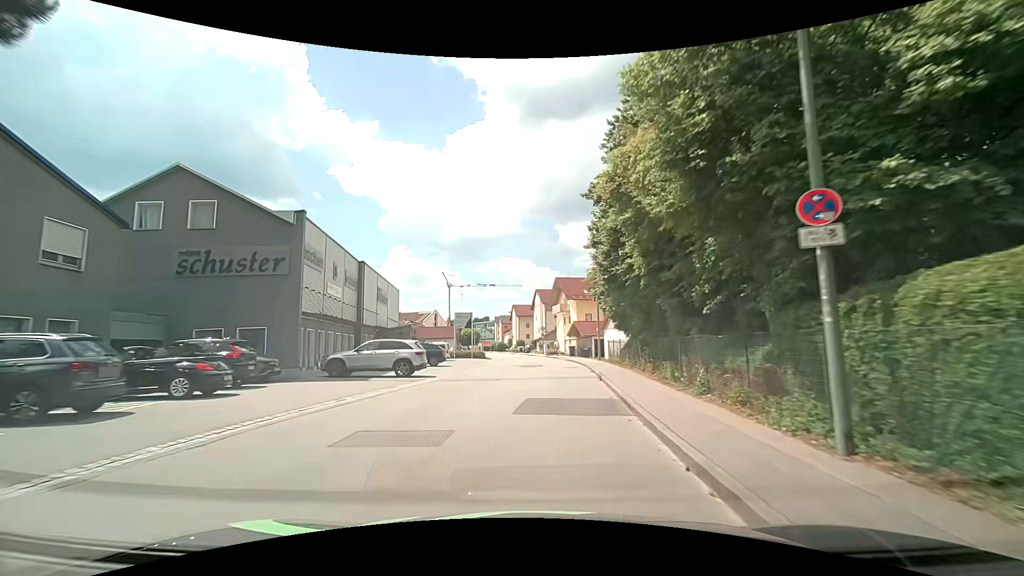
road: unclassified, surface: asphalt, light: Day
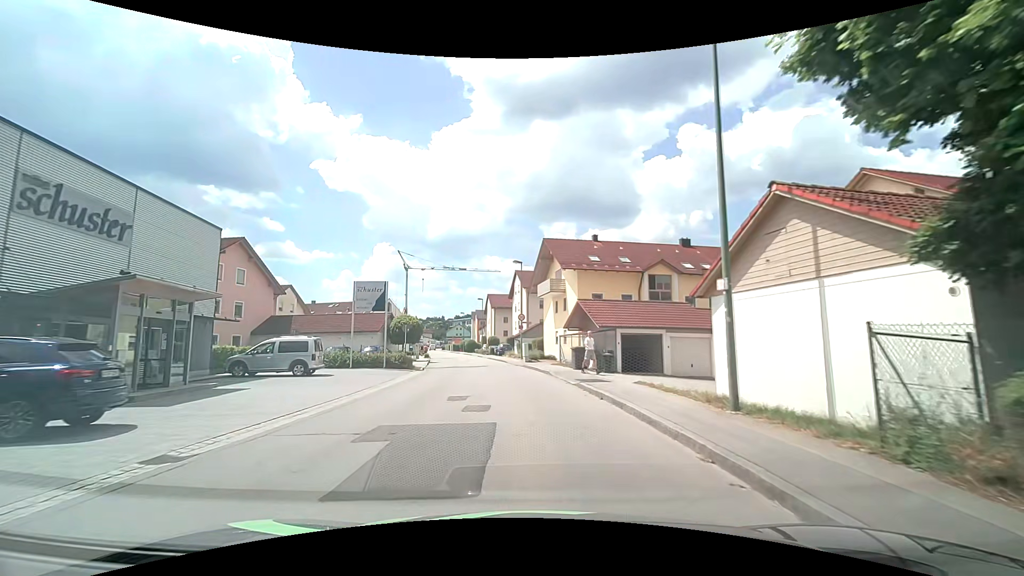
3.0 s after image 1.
(+0.9, +26.4) m; +2°
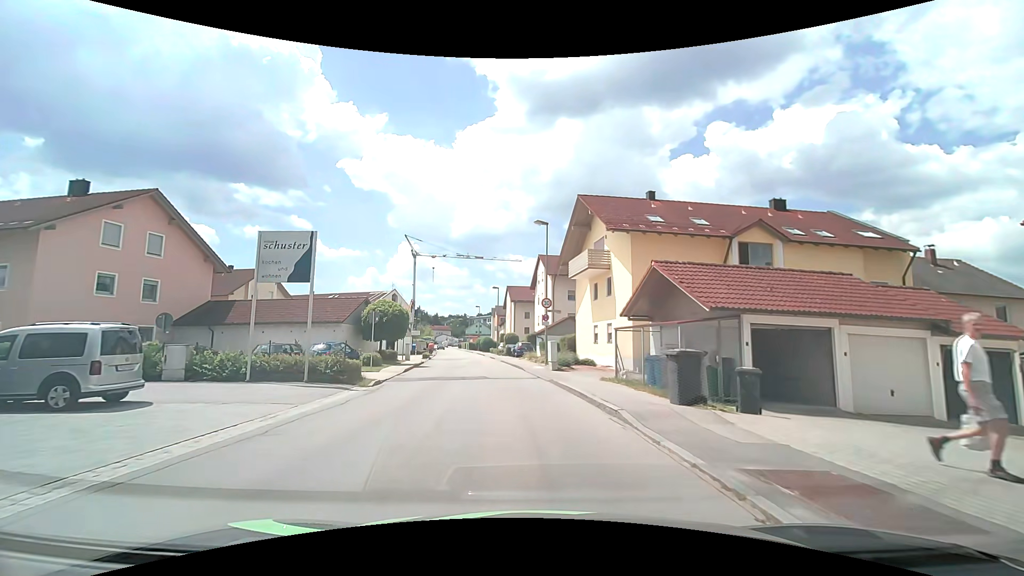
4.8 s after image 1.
(-0.4, +13.1) m; -3°
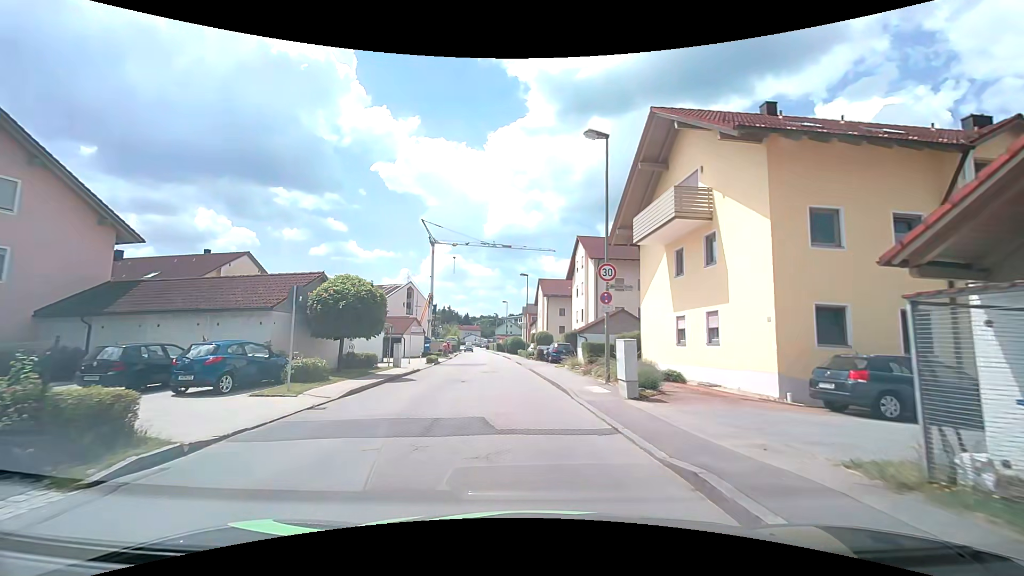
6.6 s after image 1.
(-0.5, +12.0) m; -4°
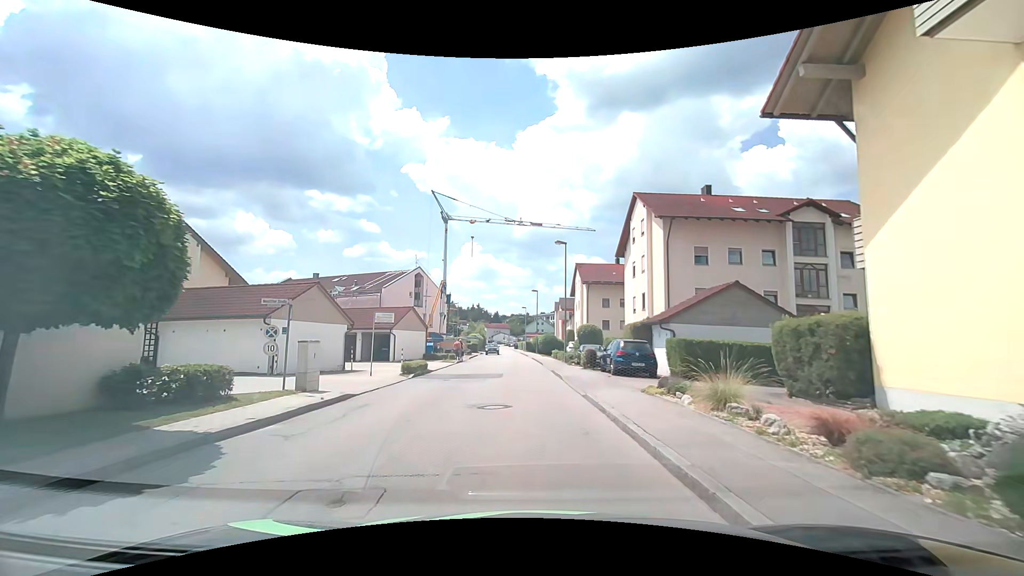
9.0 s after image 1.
(-0.6, +14.8) m; -4°
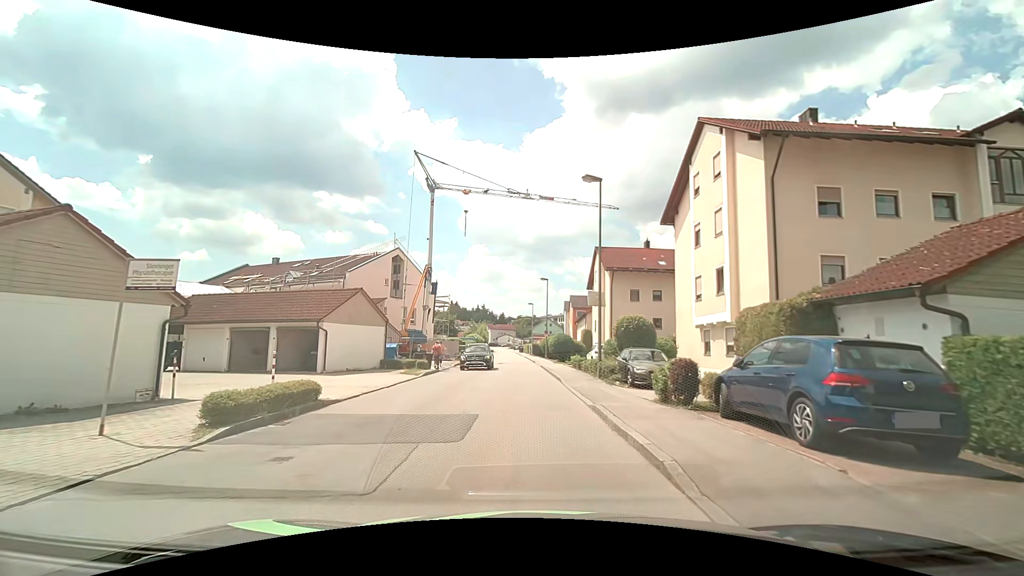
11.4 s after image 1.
(-0.1, +13.4) m; +1°
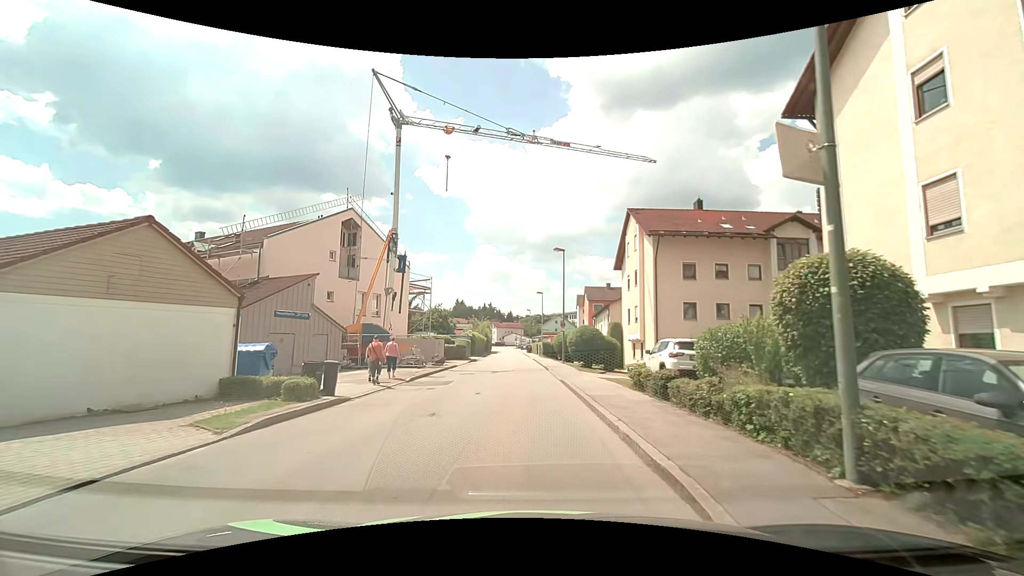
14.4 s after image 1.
(-0.5, +15.1) m; -3°
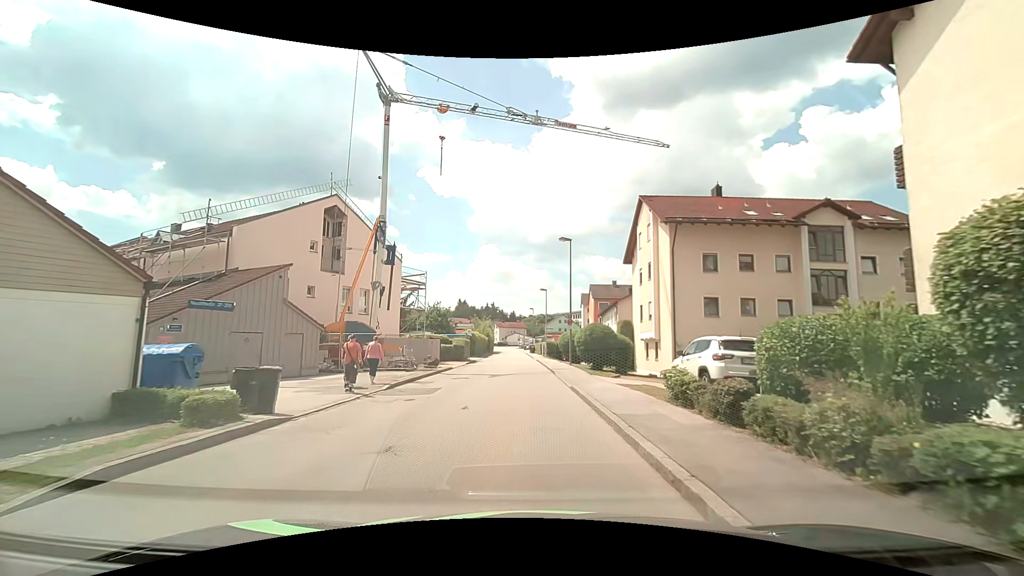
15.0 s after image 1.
(0.0, +3.5) m; -1°
(0, +10) (0, +20) (0, +30) (-1, +40) (-1, +50) (-1, +60) (-1, +70) (-2, +80) (-2, +90) (-3, +100) m
